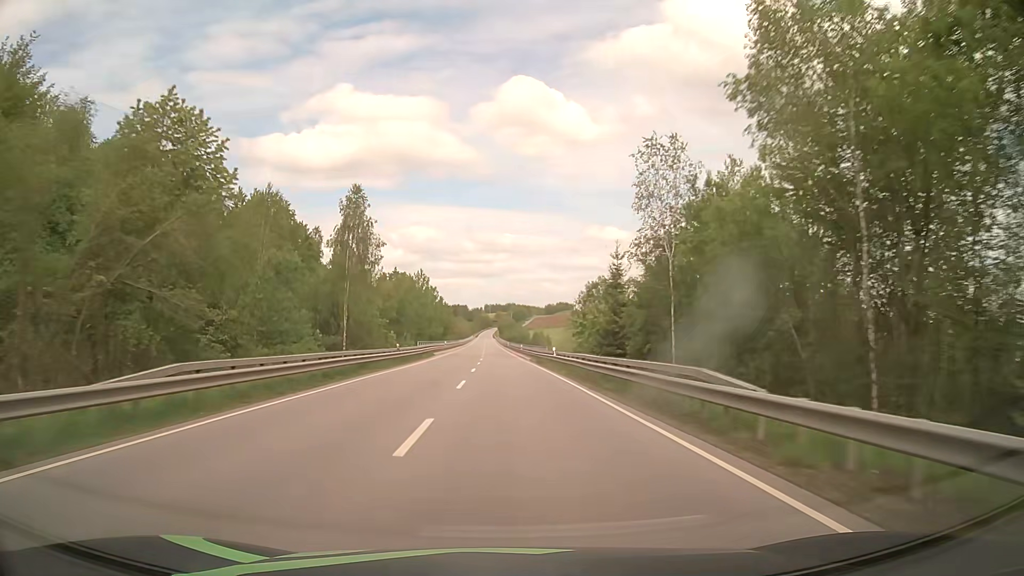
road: primary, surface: asphalt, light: Day
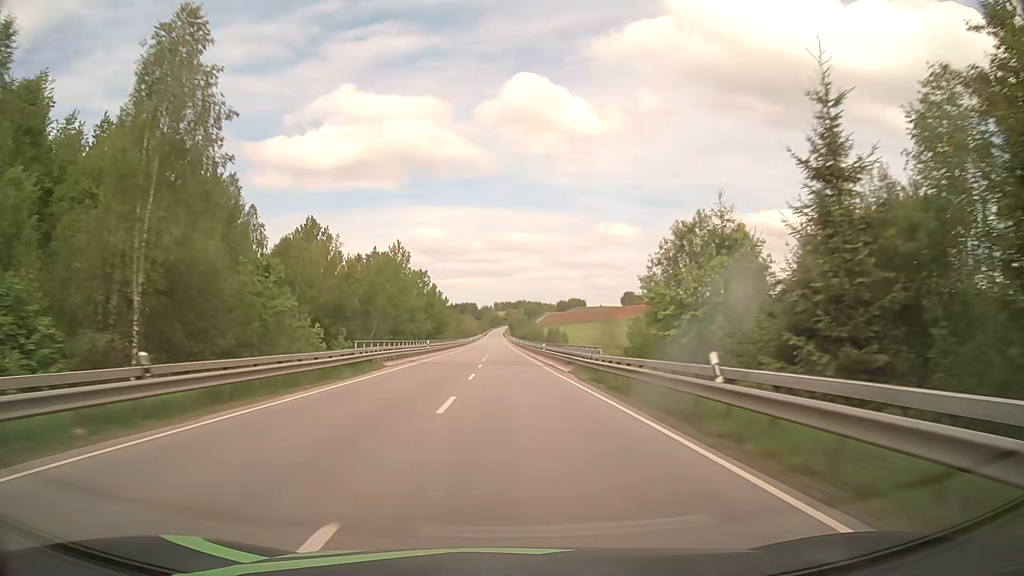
(-0.2, +30.7) m; -1°
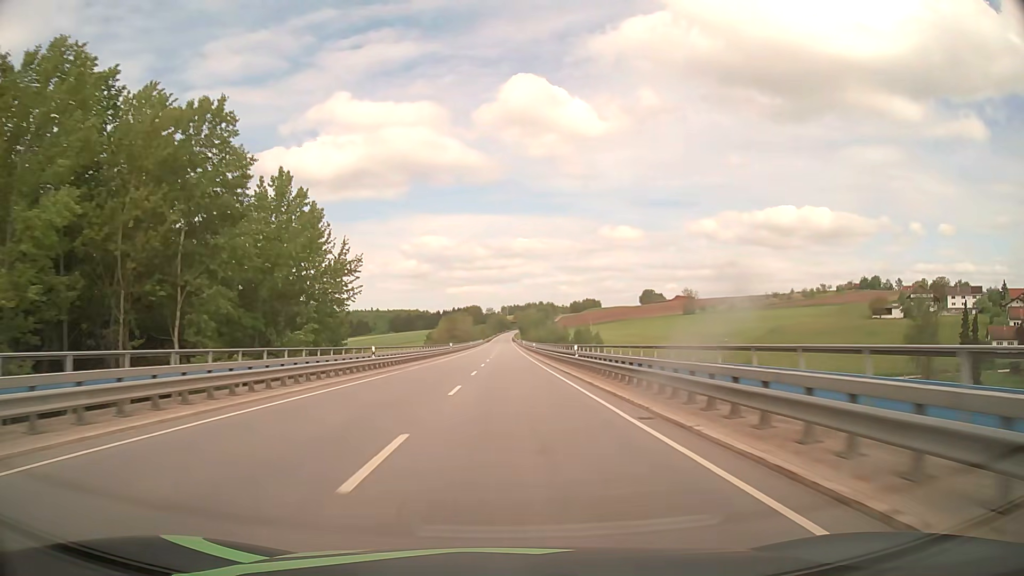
(-0.2, +77.7) m; -1°
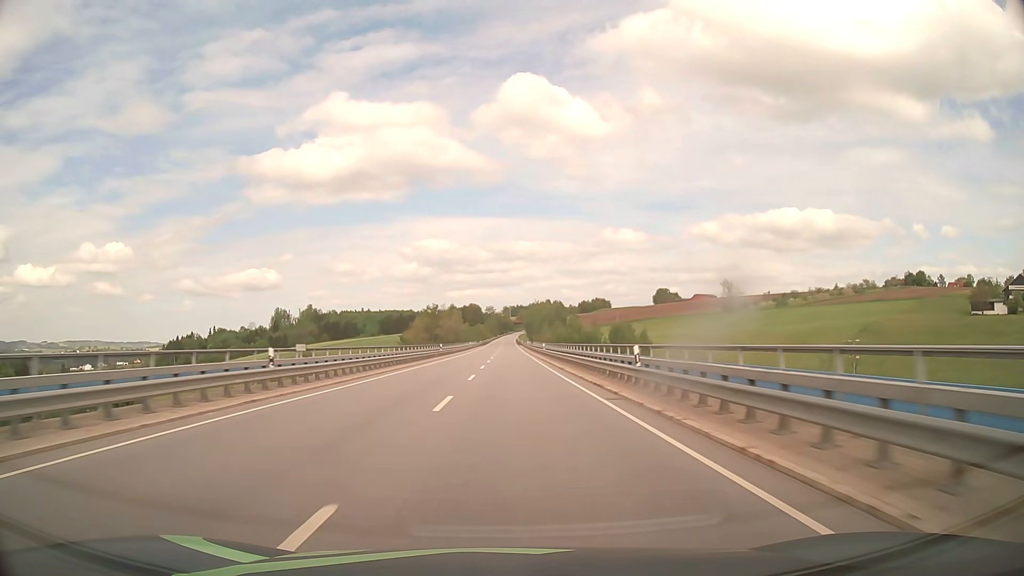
(-0.1, +63.5) m; 0°
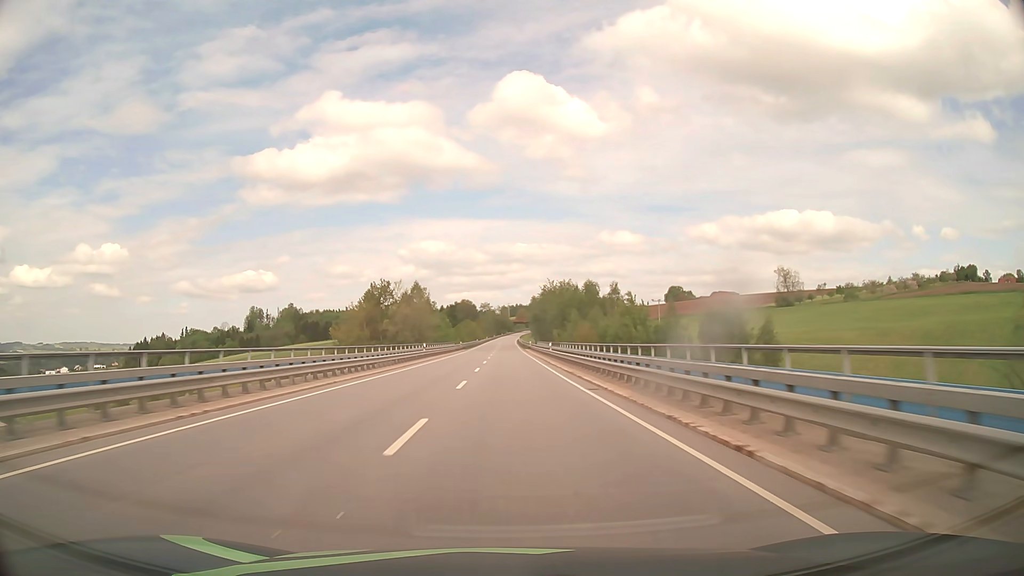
(+0.2, +64.4) m; 0°
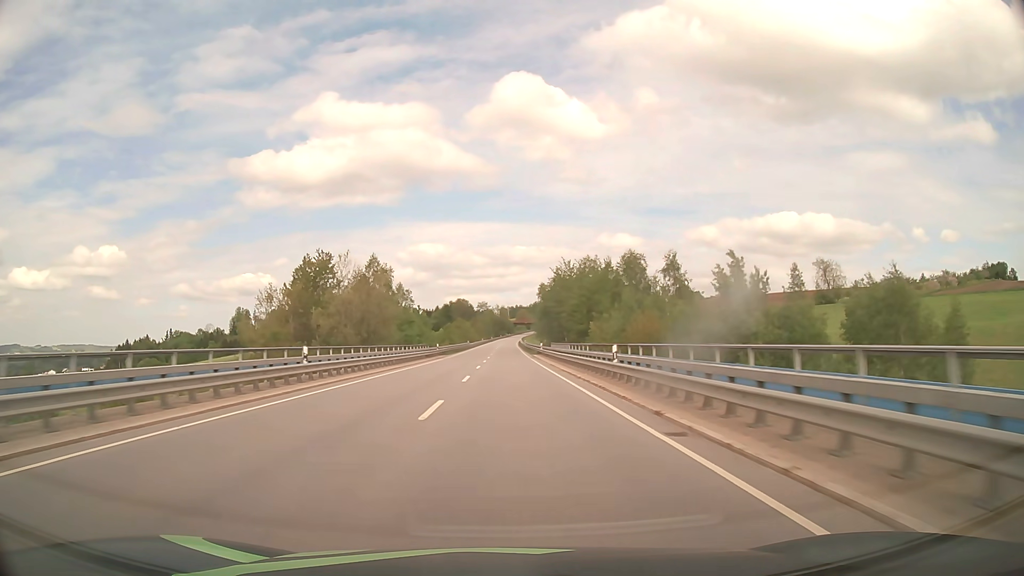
(0.0, +32.5) m; 0°
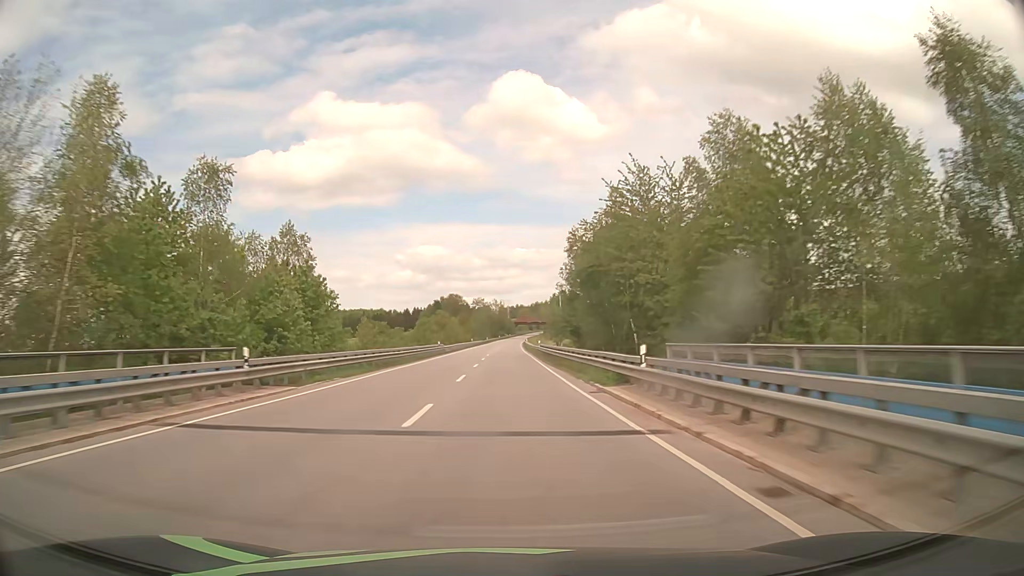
(0.0, +49.2) m; 0°
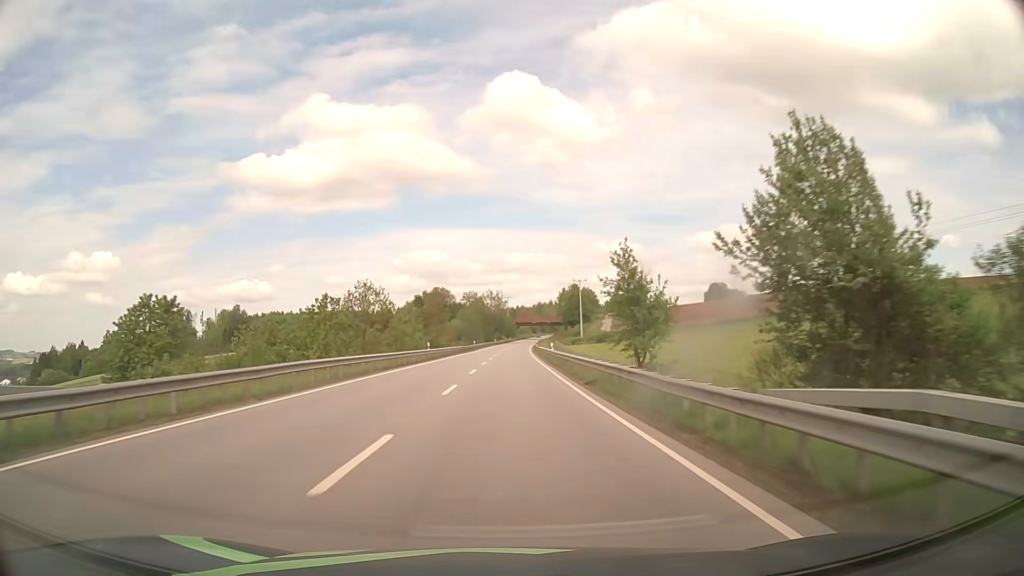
(0.0, +64.2) m; 0°
(0, +10) (0, +20) (0, +30) (0, +40) (0, +50) (0, +60) (0, +70) (0, +80) (+1, +90) (+1, +100) m
